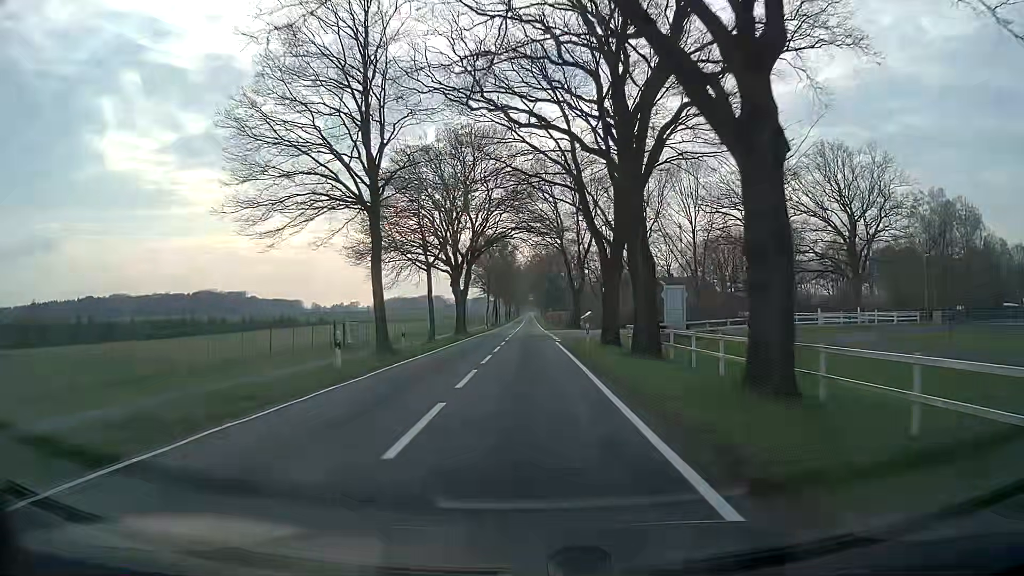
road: tertiary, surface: asphalt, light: Day
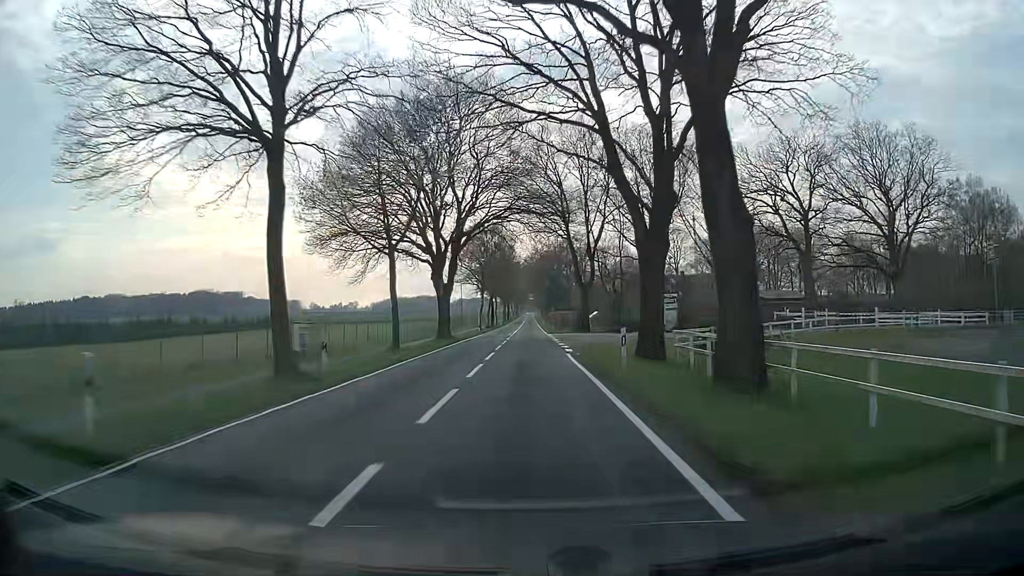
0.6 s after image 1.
(0.0, +10.9) m; 0°
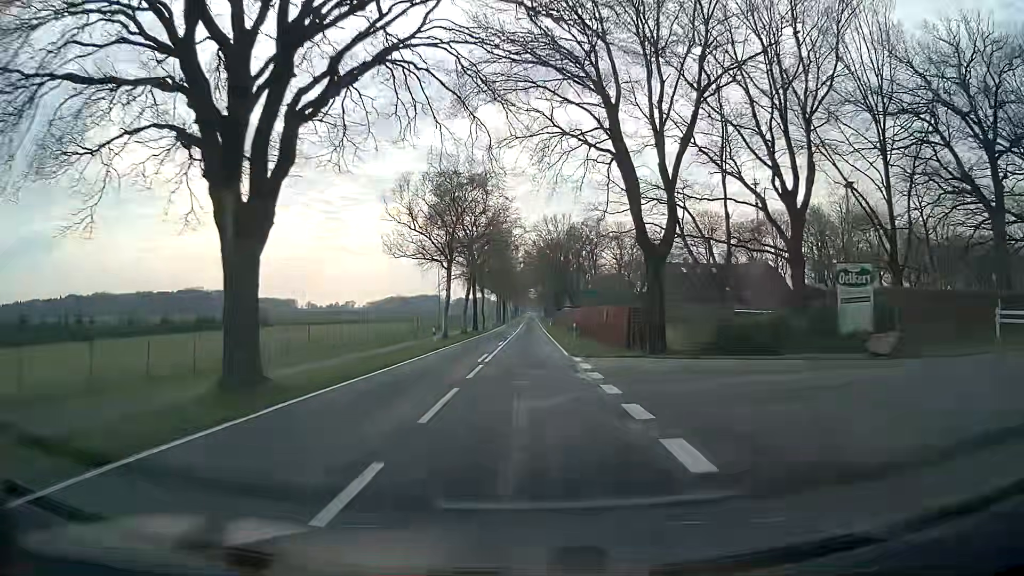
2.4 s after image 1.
(0.0, +32.5) m; 0°
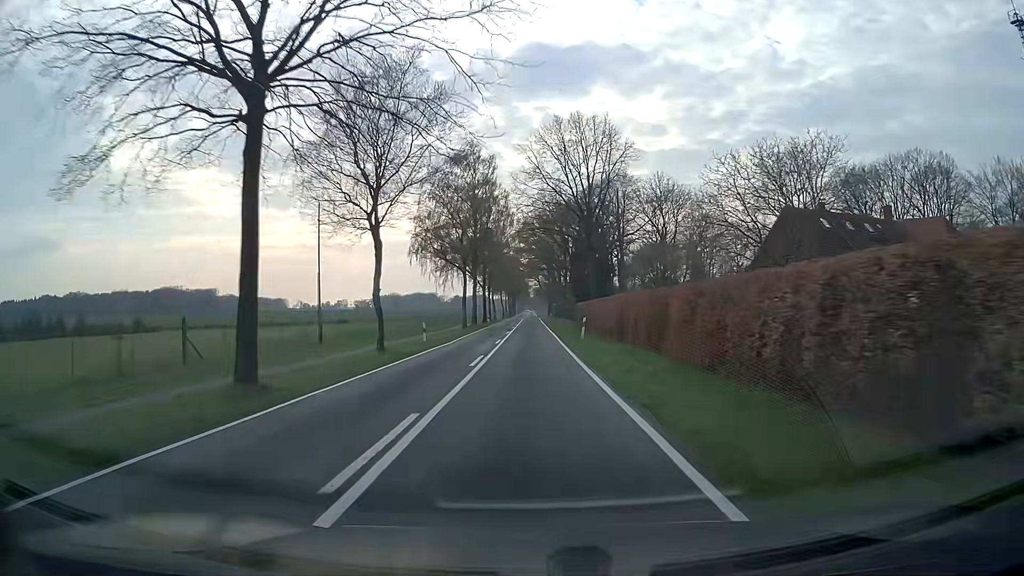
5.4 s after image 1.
(0.0, +54.0) m; 0°
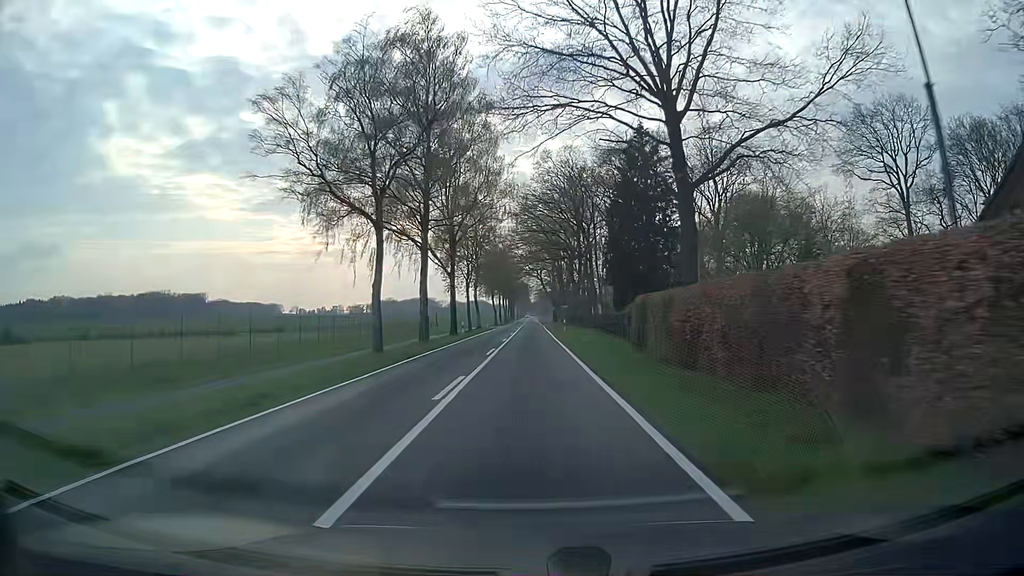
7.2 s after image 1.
(0.0, +32.4) m; 0°
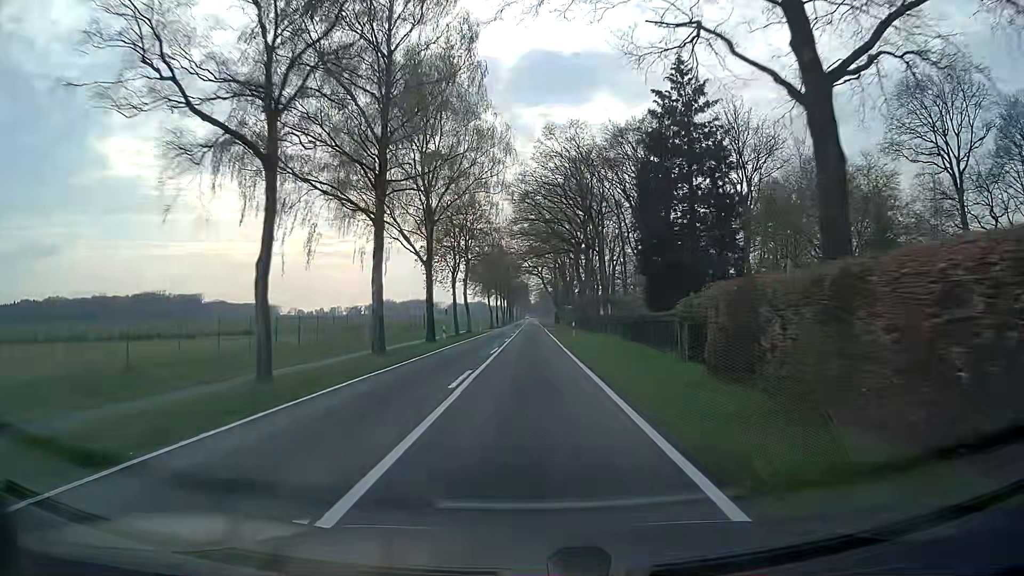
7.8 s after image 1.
(+0.1, +10.8) m; 0°
(0, +10) (0, +20) (0, +30) (0, +40) (0, +50) (0, +60) (0, +70) (0, +80) (0, +90) (0, +100) m
